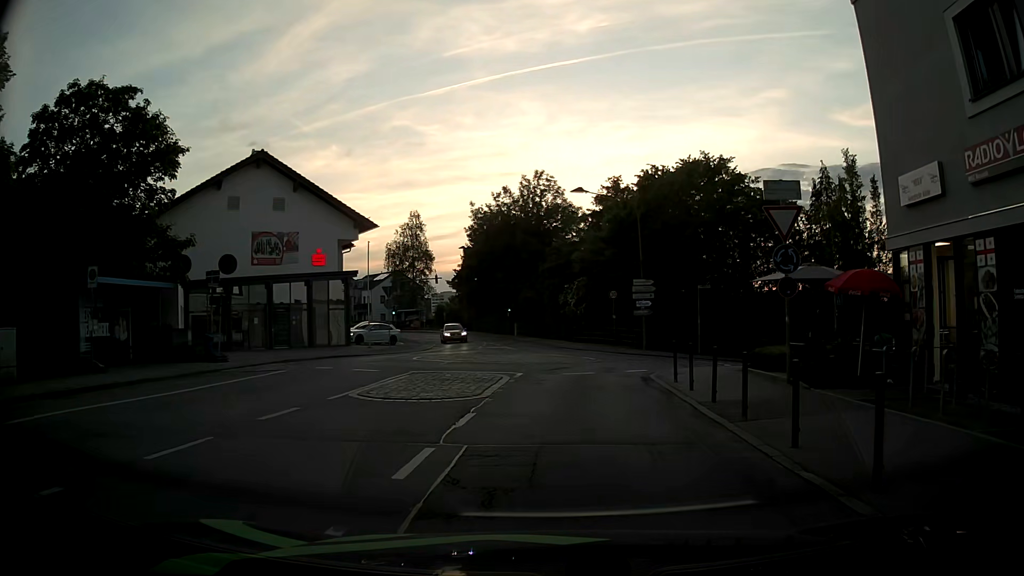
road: unclassified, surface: asphalt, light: Day
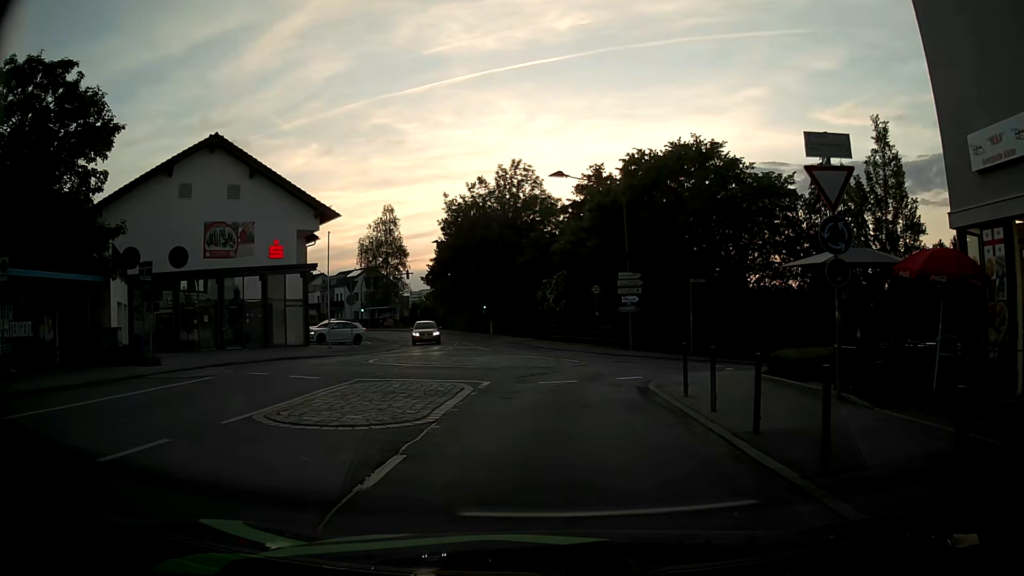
(+0.1, +3.4) m; +4°
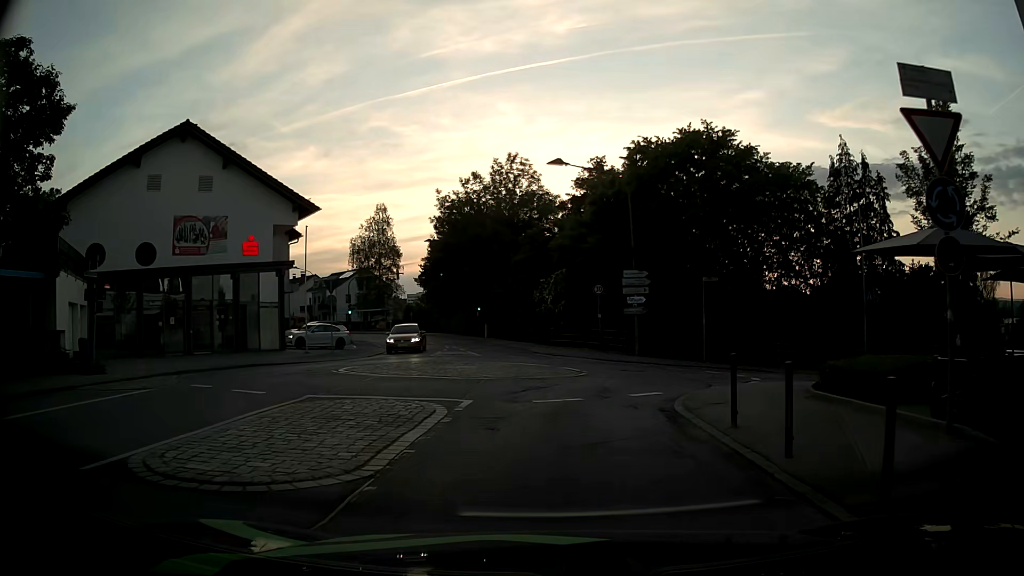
(0.0, +3.1) m; 0°
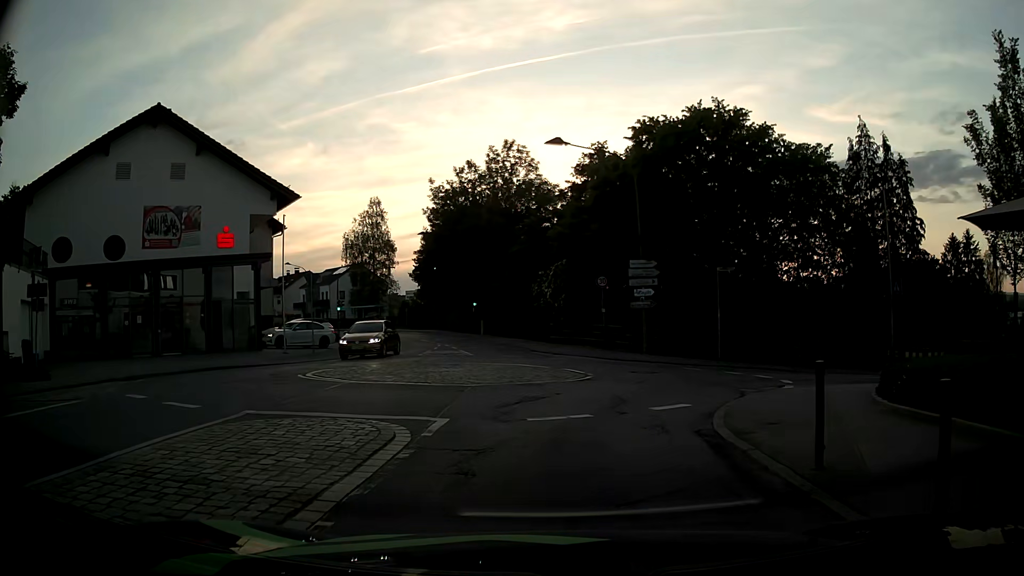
(0.0, +2.7) m; 0°
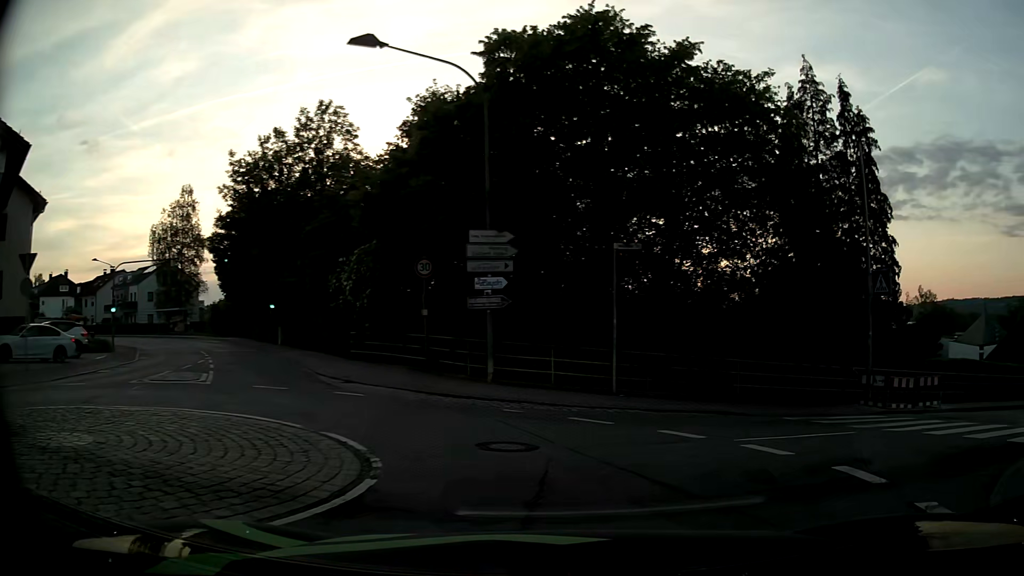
(+0.1, +11.0) m; +13°
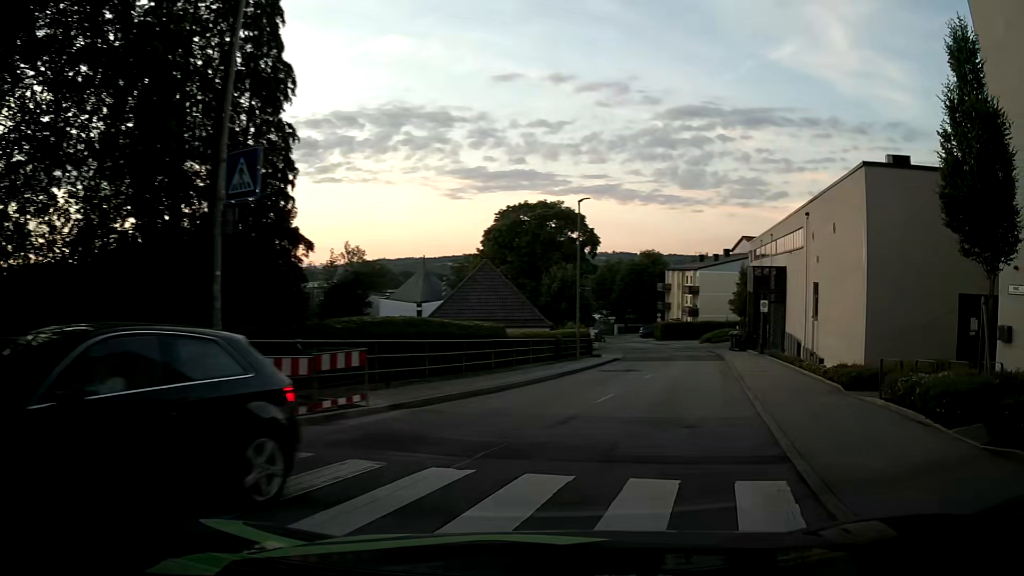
(+4.5, +8.9) m; +50°
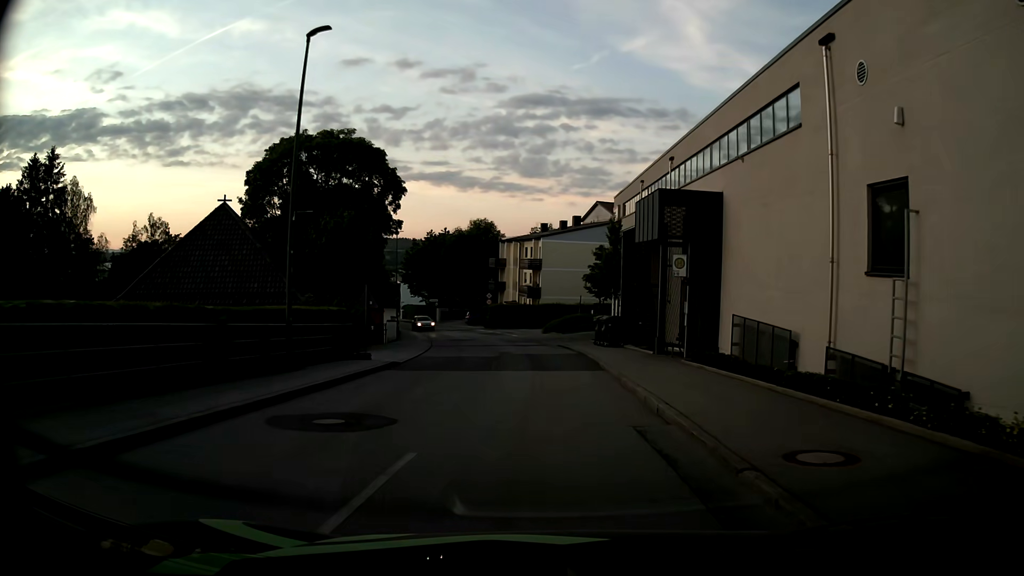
(+3.3, +19.1) m; +14°
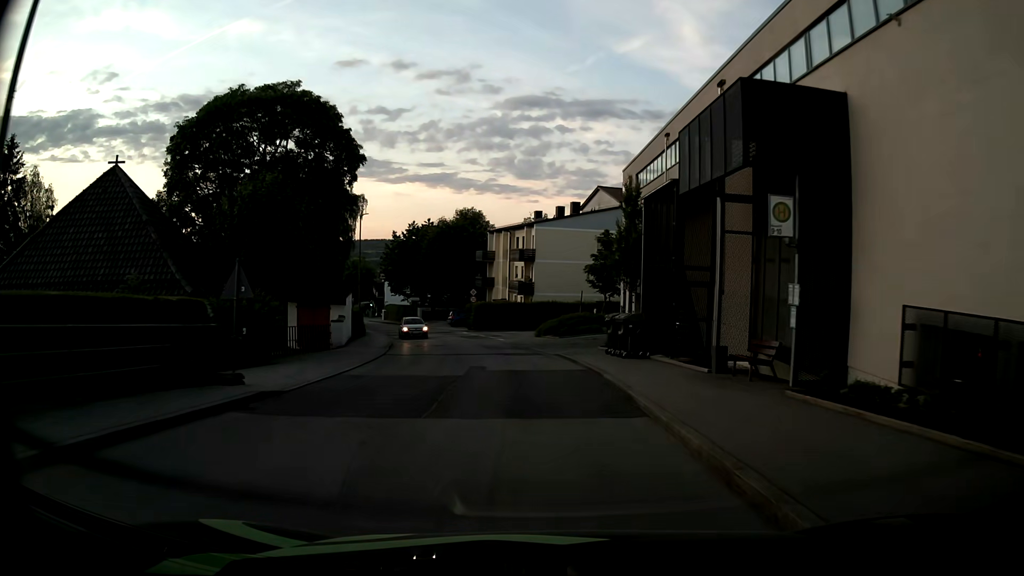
(0.0, +9.7) m; 0°
(0, +10) (-1, +20) (-2, +30) (-4, +40) (-7, +49) (-10, +59) (-14, +68) (-17, +77) (-21, +87) (-25, +96) m
